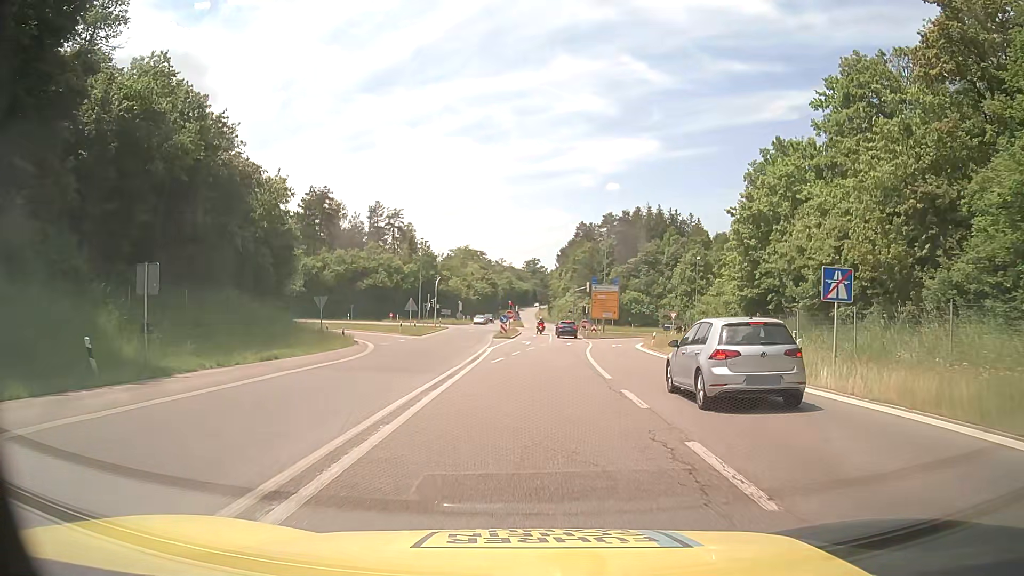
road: motorway_link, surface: asphalt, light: Day
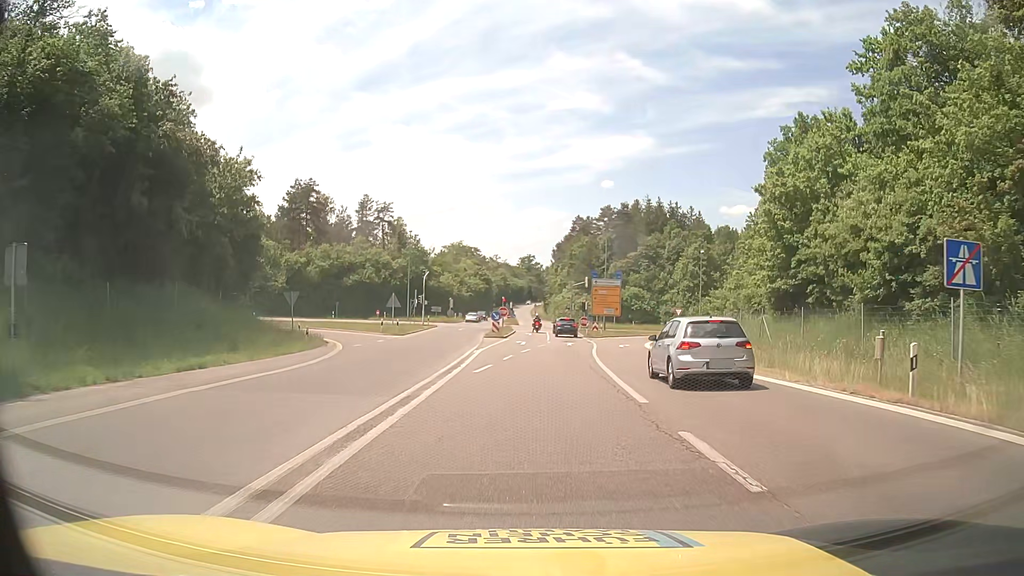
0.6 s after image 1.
(0.0, +5.6) m; 0°
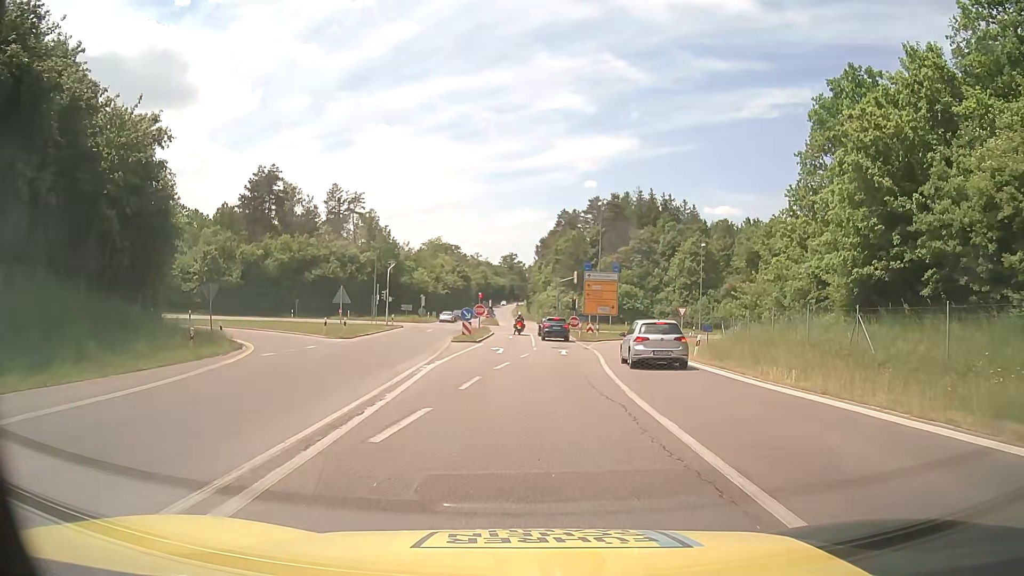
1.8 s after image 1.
(+0.1, +10.4) m; +2°
(0, +10) (+1, +20) (+1, +30) (+2, +40) (+2, +50) (+2, +60) (+1, +70) (0, +80) (-1, +90) (-2, +100) m
